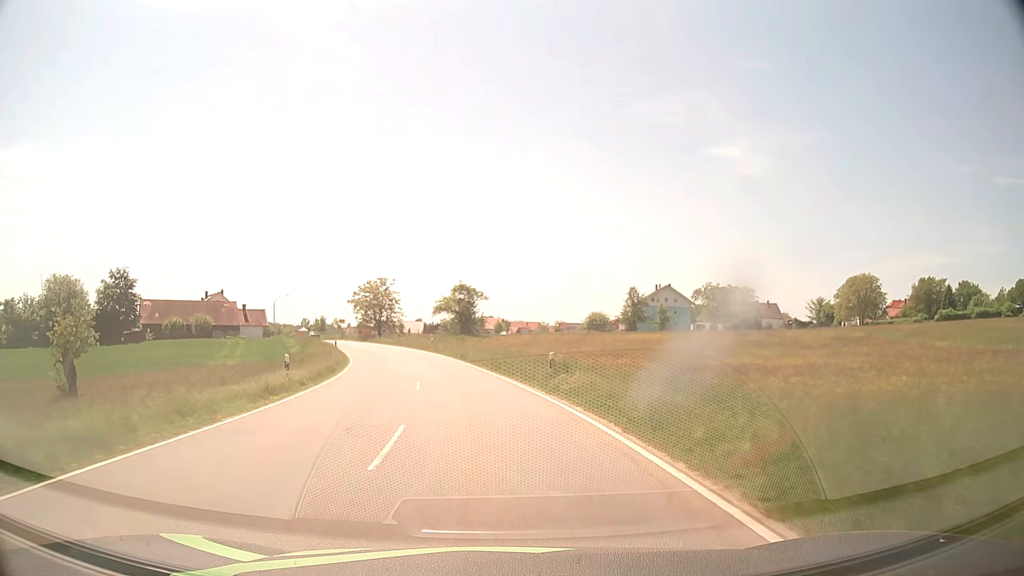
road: tertiary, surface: asphalt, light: Day
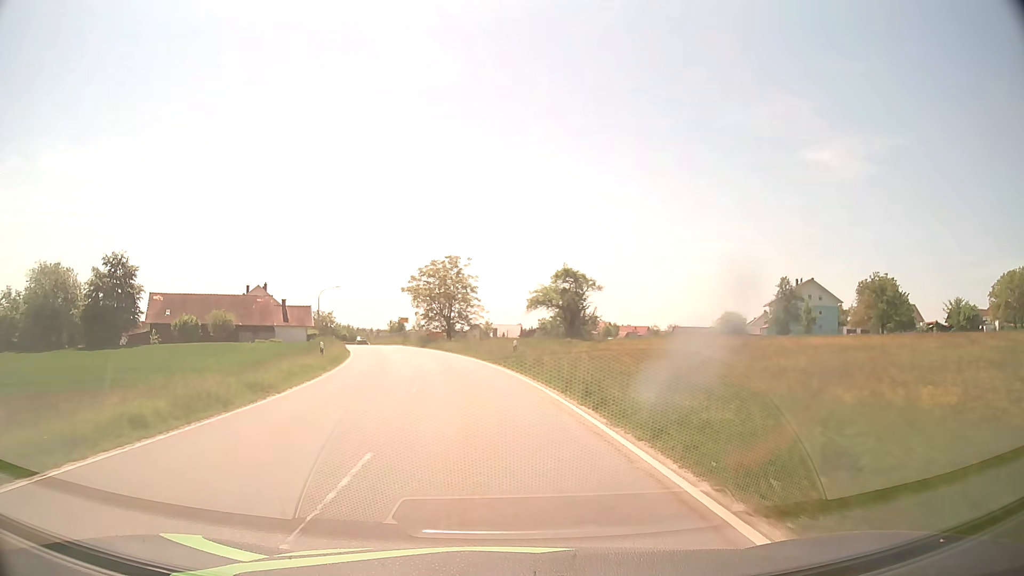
(-2.0, +27.2) m; -8°
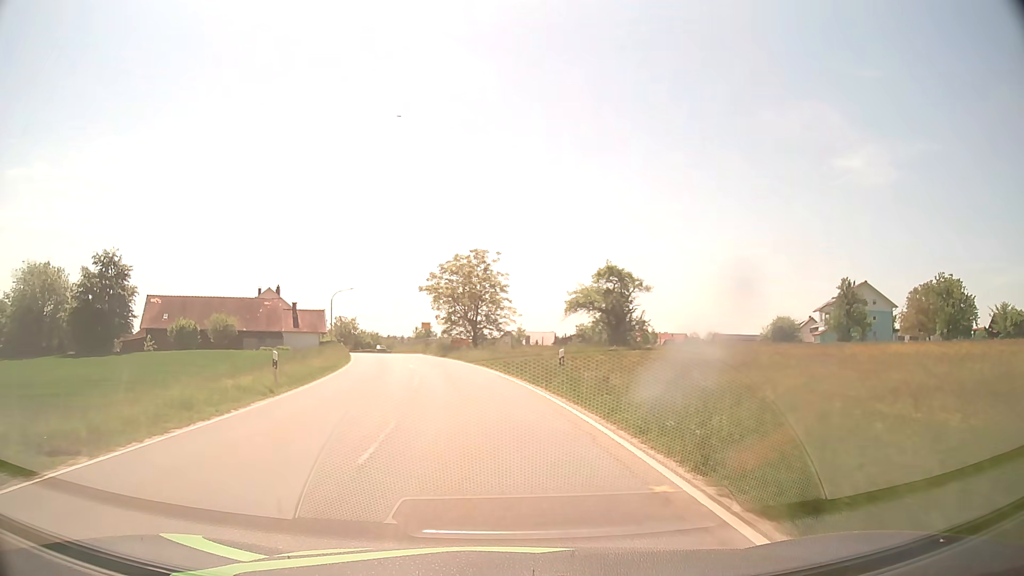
(-0.2, +9.1) m; -3°
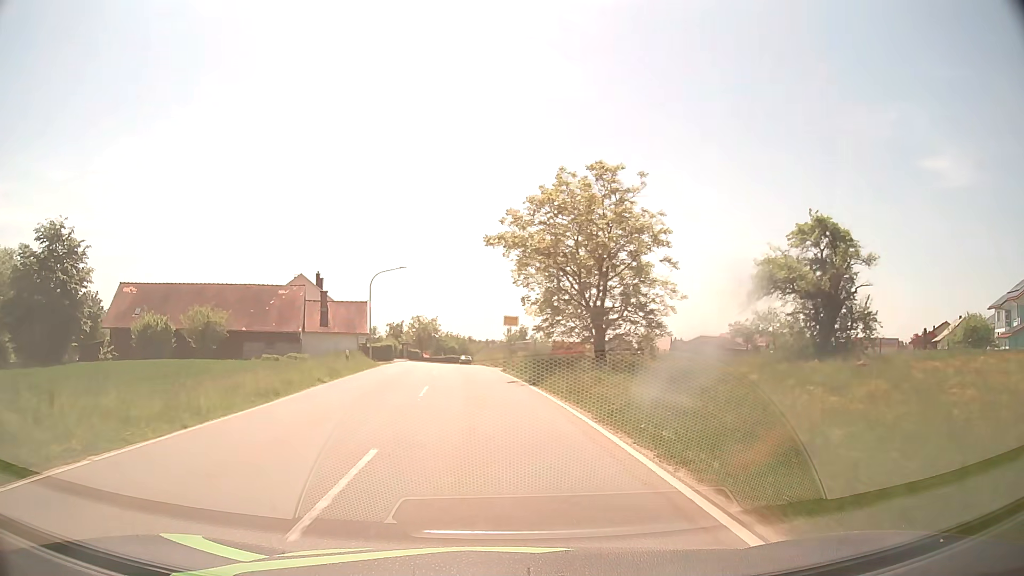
(-2.0, +26.7) m; -9°
(0, +10) (-1, +20) (-2, +30) (-3, +40) (-4, +50) (-5, +60) (-5, +70) (-6, +80) (-6, +90) (-6, +100) m
